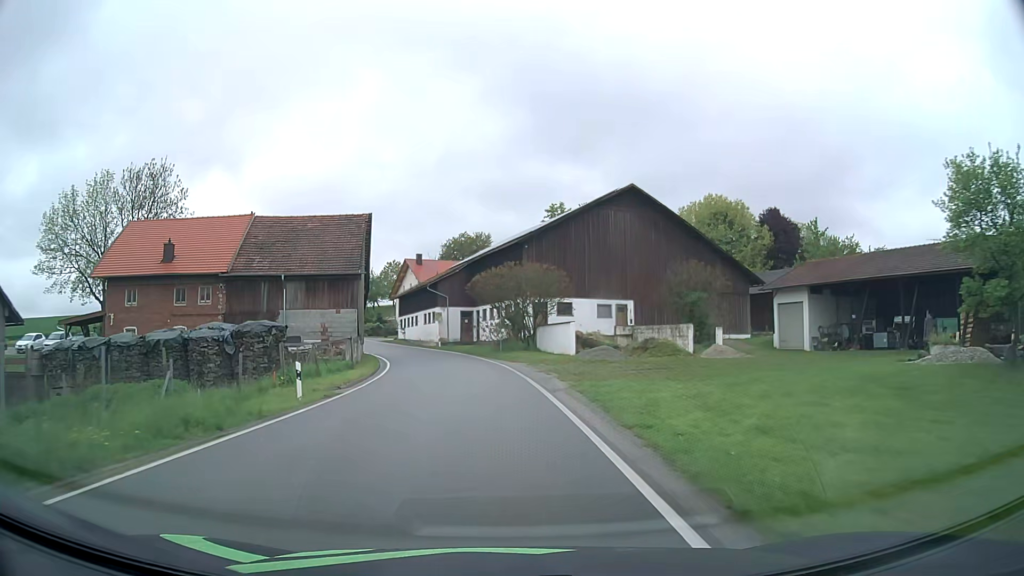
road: tertiary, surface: asphalt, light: Day
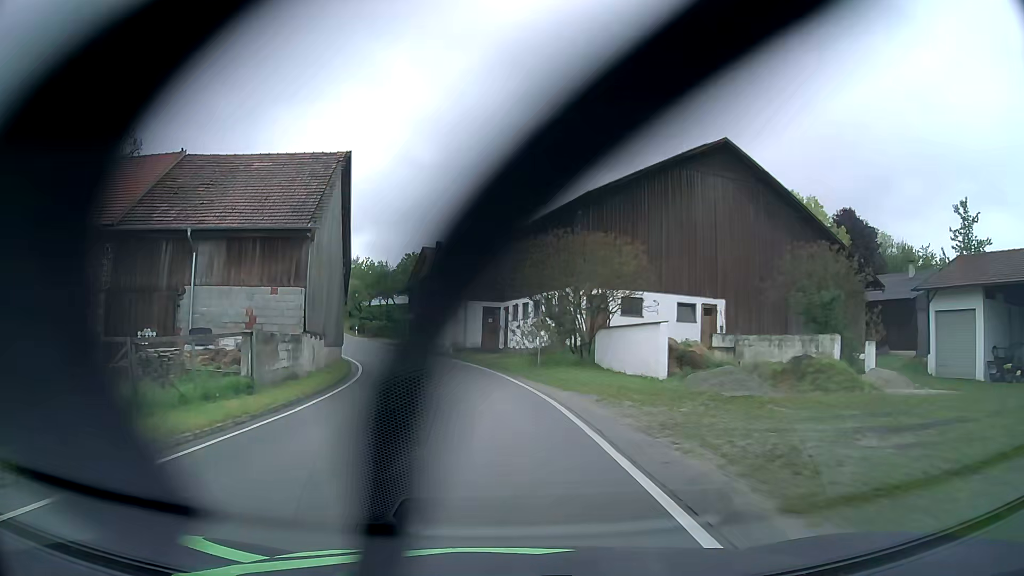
(-0.4, +15.7) m; -3°
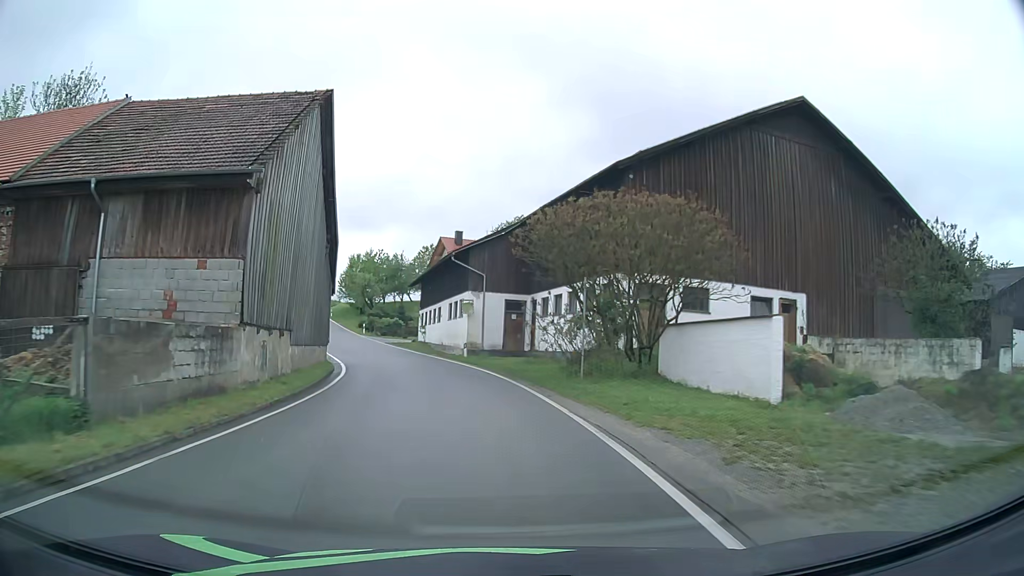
(-0.1, +7.8) m; -2°
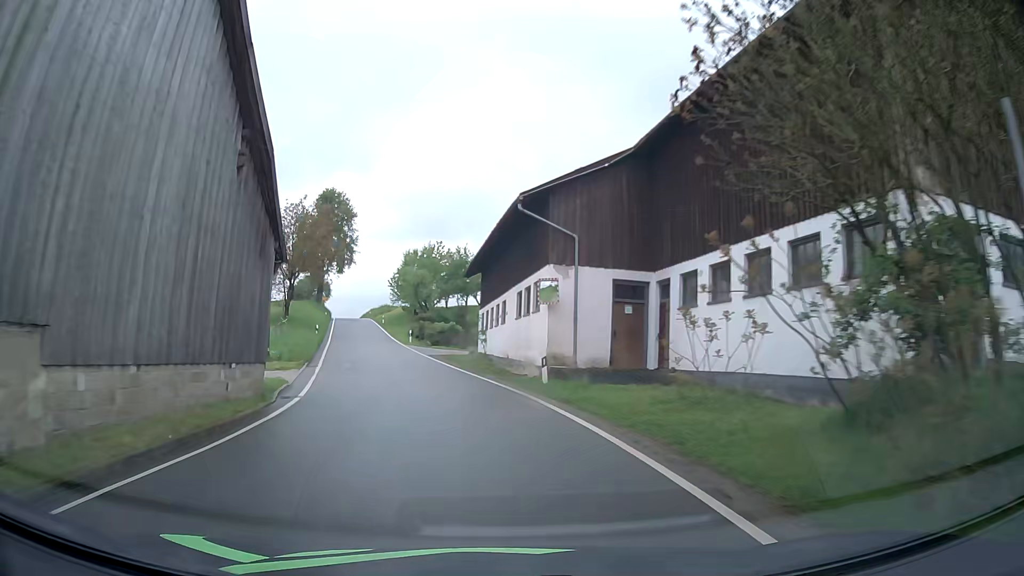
(-0.8, +15.6) m; -7°
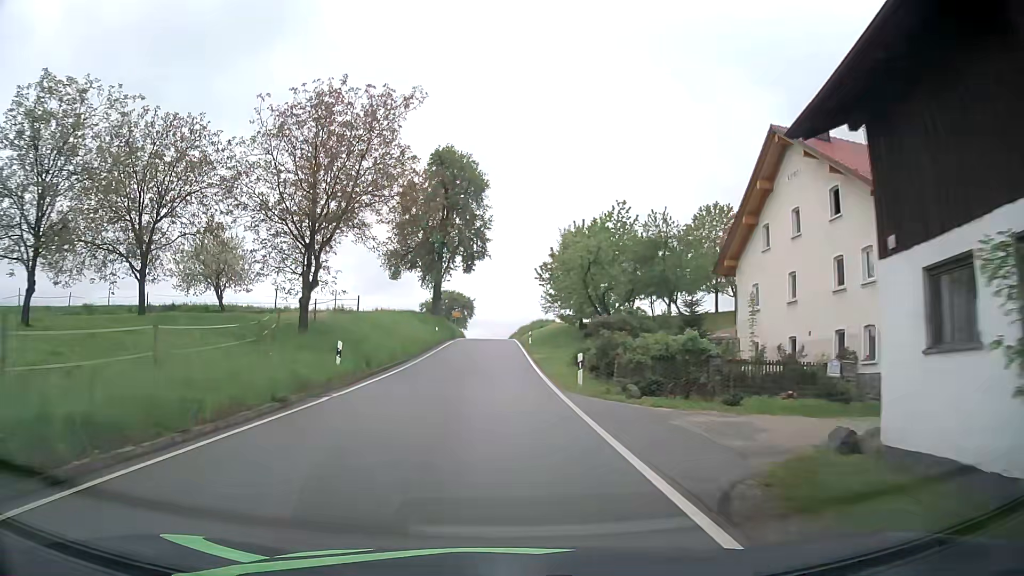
(-4.2, +30.6) m; -14°
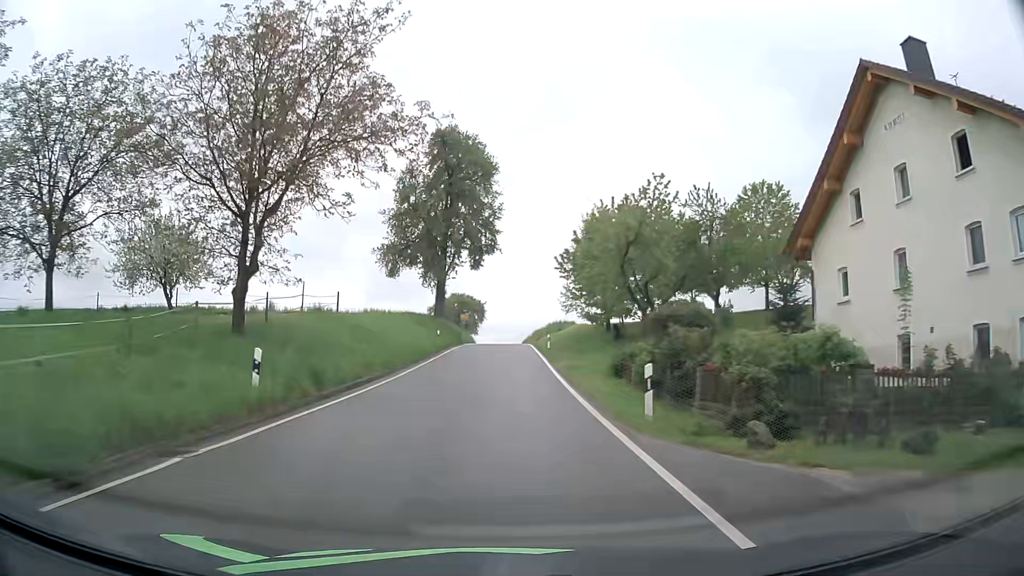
(0.0, +7.7) m; -1°
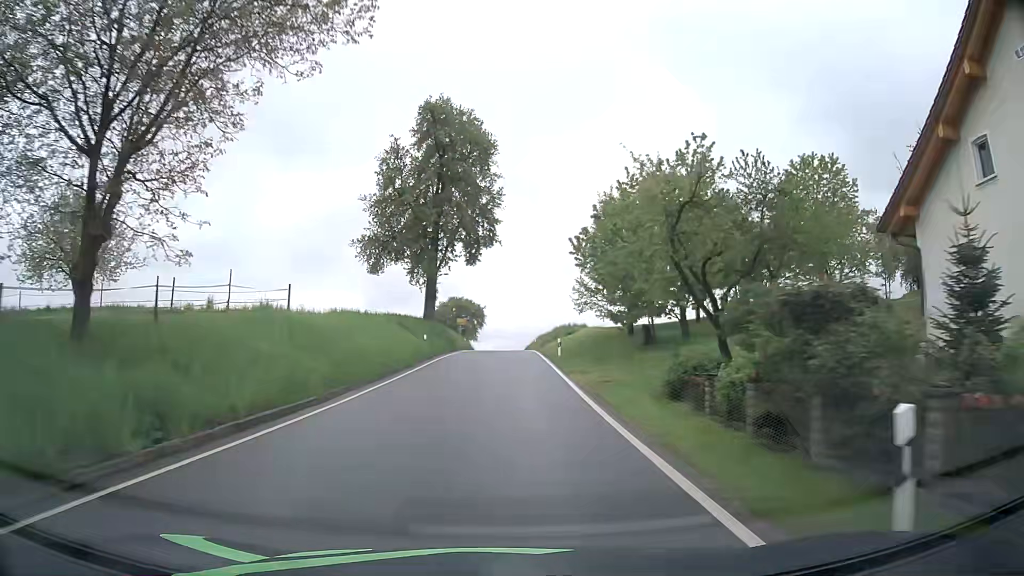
(0.0, +7.7) m; 0°
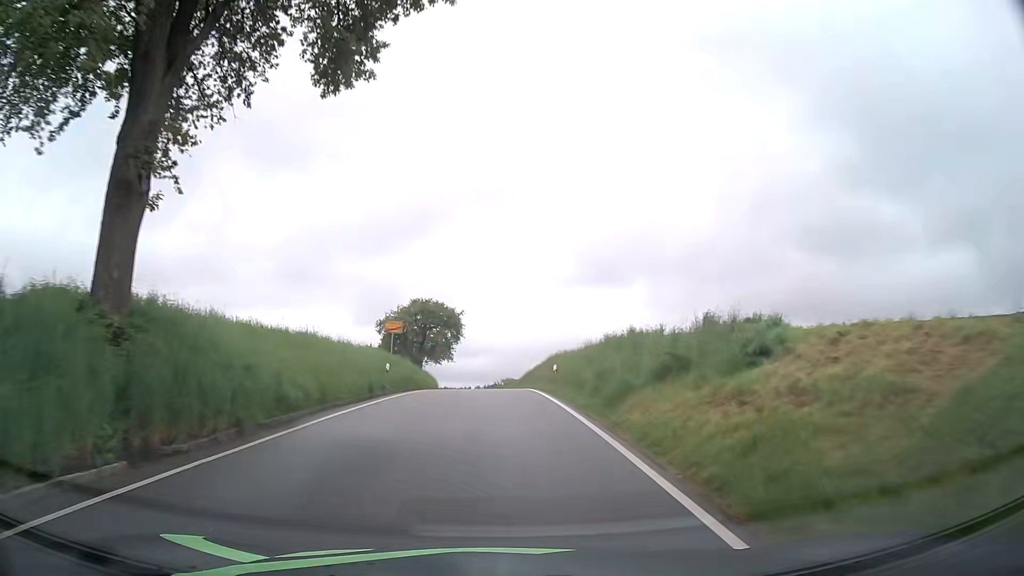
(+0.1, +38.5) m; +1°
(0, +10) (0, +20) (0, +30) (-1, +40) (-1, +50) (-2, +60) (-2, +70) (-4, +80) (-5, +90) (-7, +100) m
